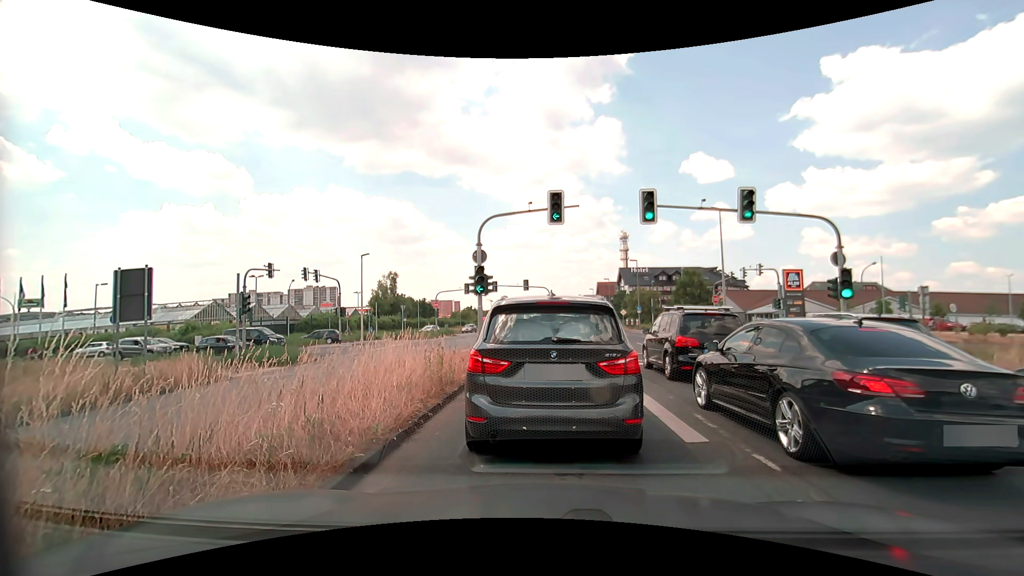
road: primary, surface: asphalt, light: Day
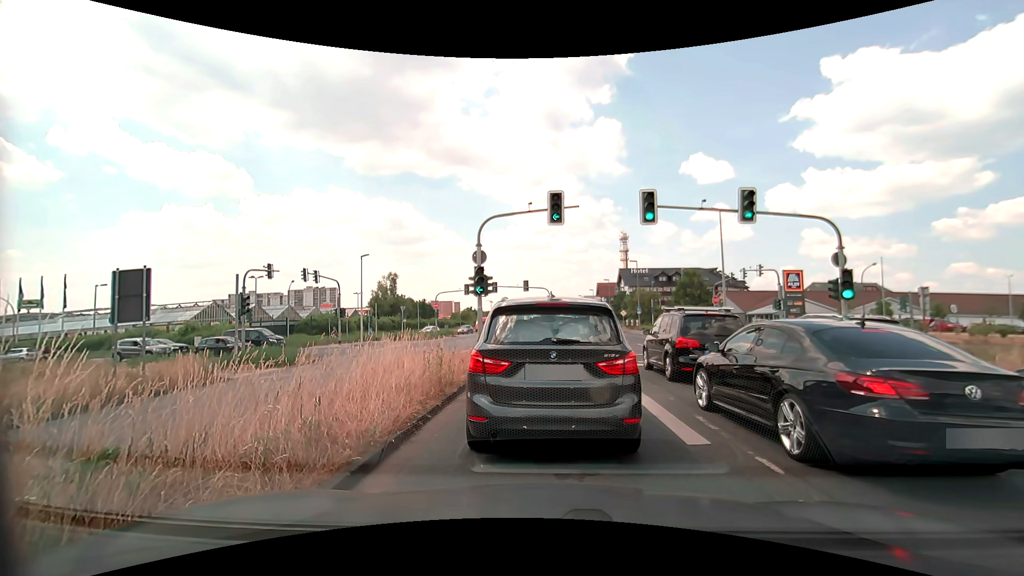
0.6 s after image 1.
(0.0, 0.0) m; 0°
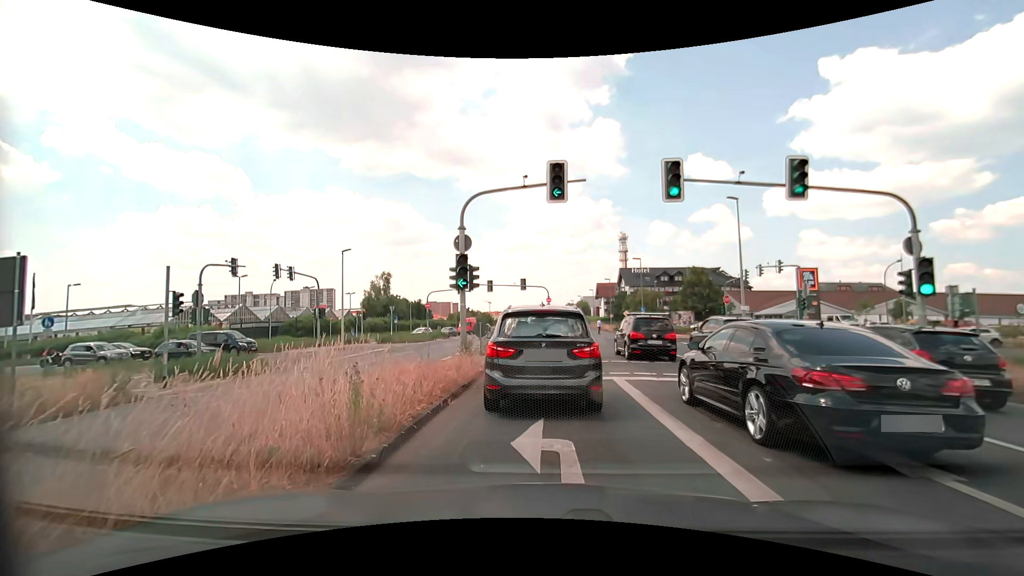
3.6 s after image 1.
(0.0, +4.0) m; -1°
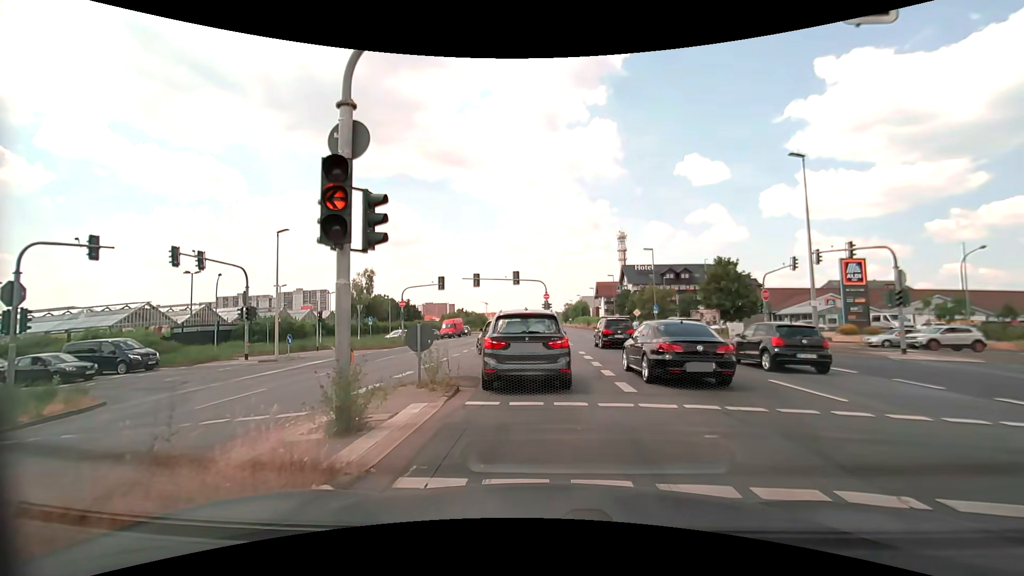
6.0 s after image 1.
(0.0, +9.6) m; 0°
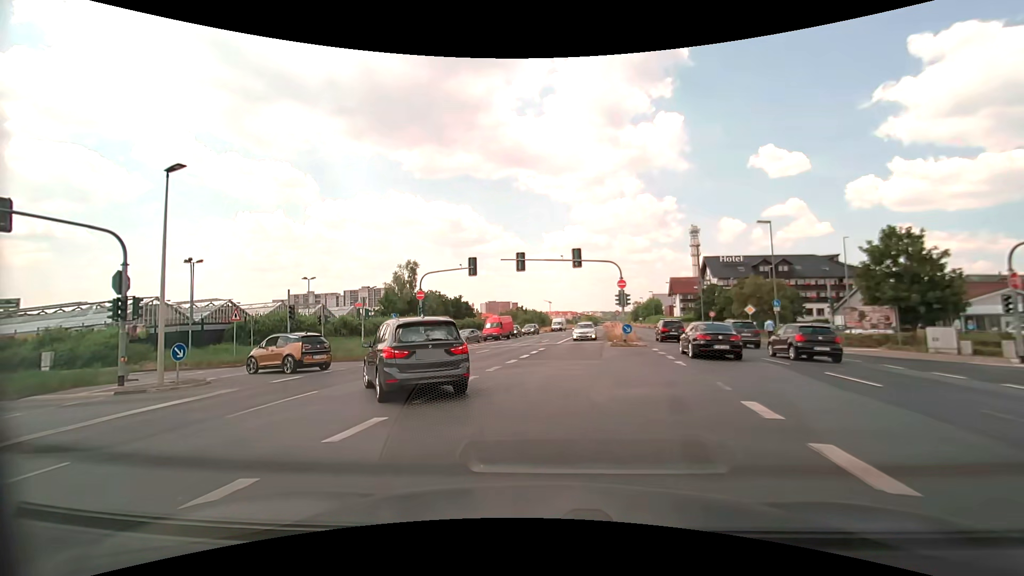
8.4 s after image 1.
(-0.3, +14.4) m; -7°
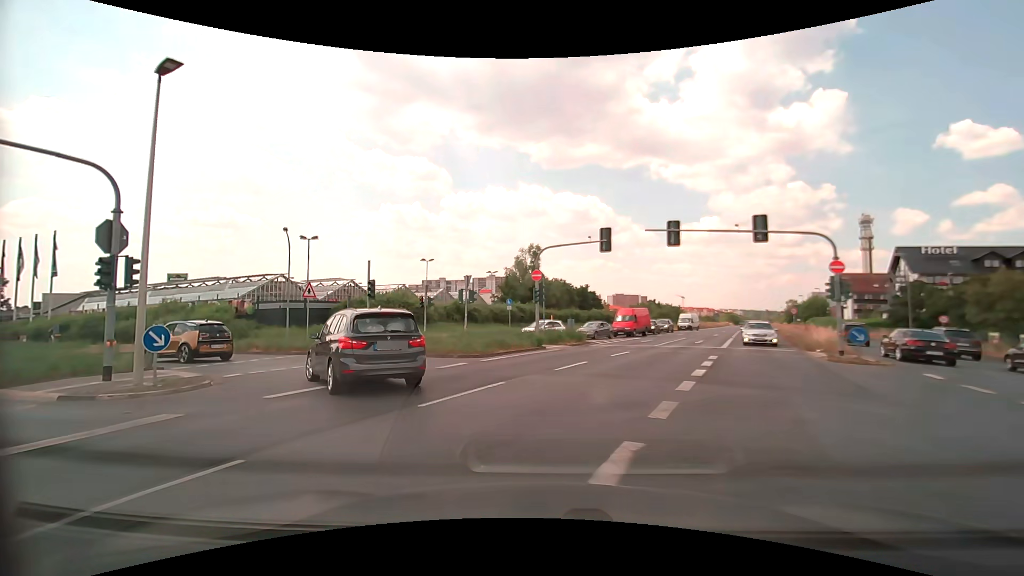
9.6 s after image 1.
(-1.0, +8.2) m; -14°
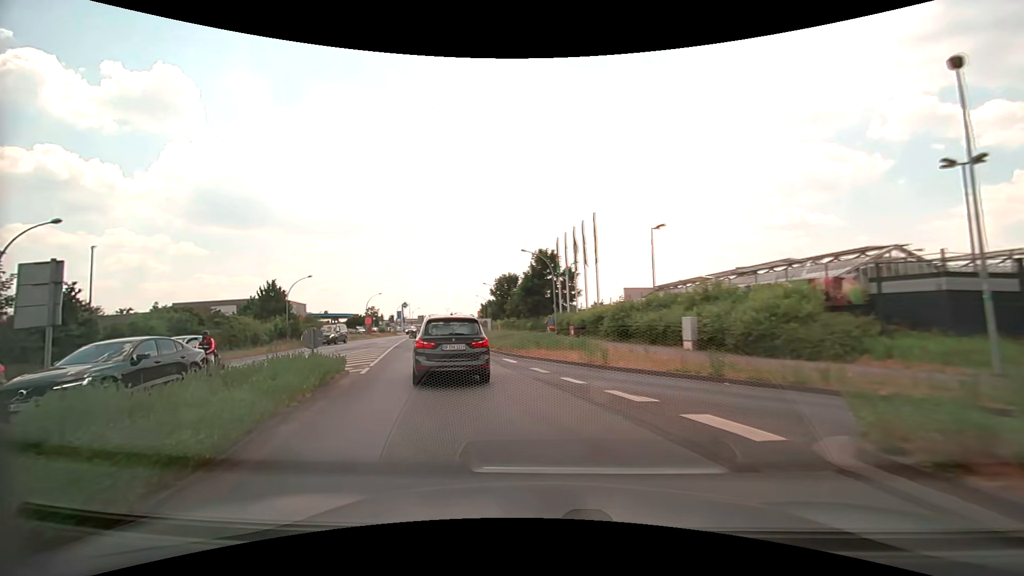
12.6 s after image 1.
(-10.2, +19.0) m; -59°
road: tertiary
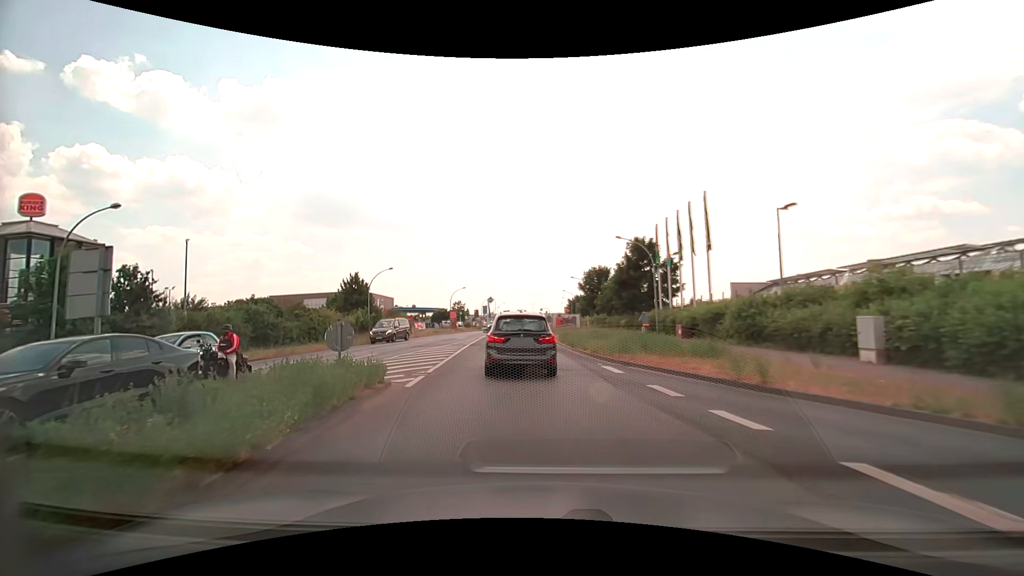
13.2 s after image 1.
(-0.5, +4.7) m; -11°
(-1, +10) (-1, +20) (-2, +30) (-2, +40) (-3, +50) (-3, +60) (-4, +70) (-4, +80) (-3, +90) (-3, +100) m
